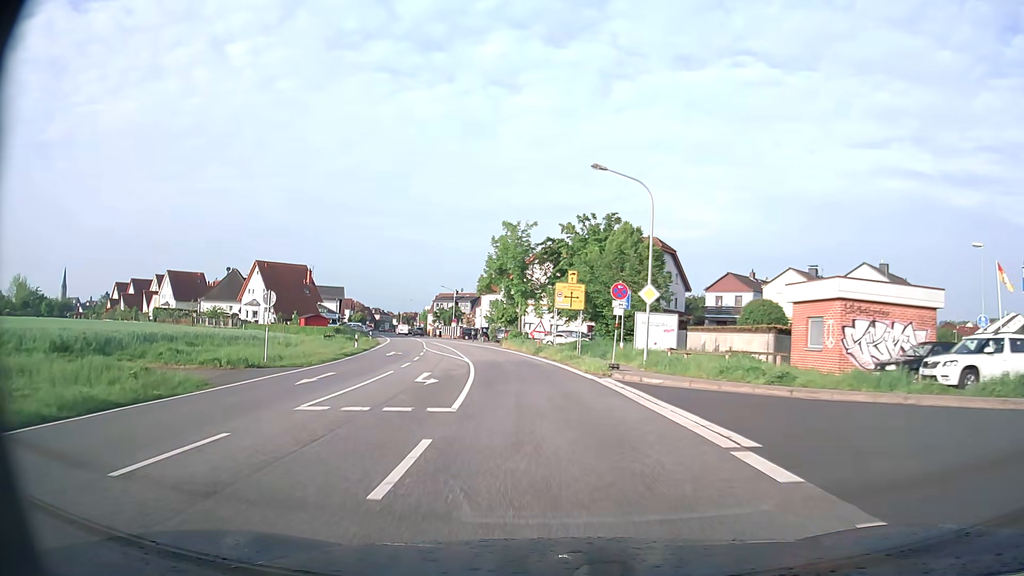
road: secondary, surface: asphalt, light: Day
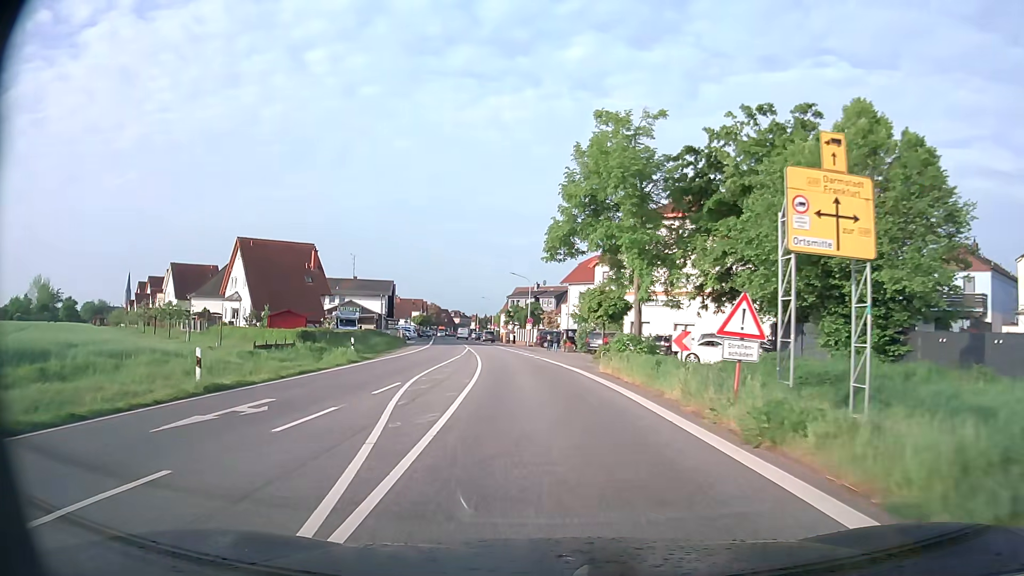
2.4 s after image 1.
(-2.3, +29.1) m; -8°
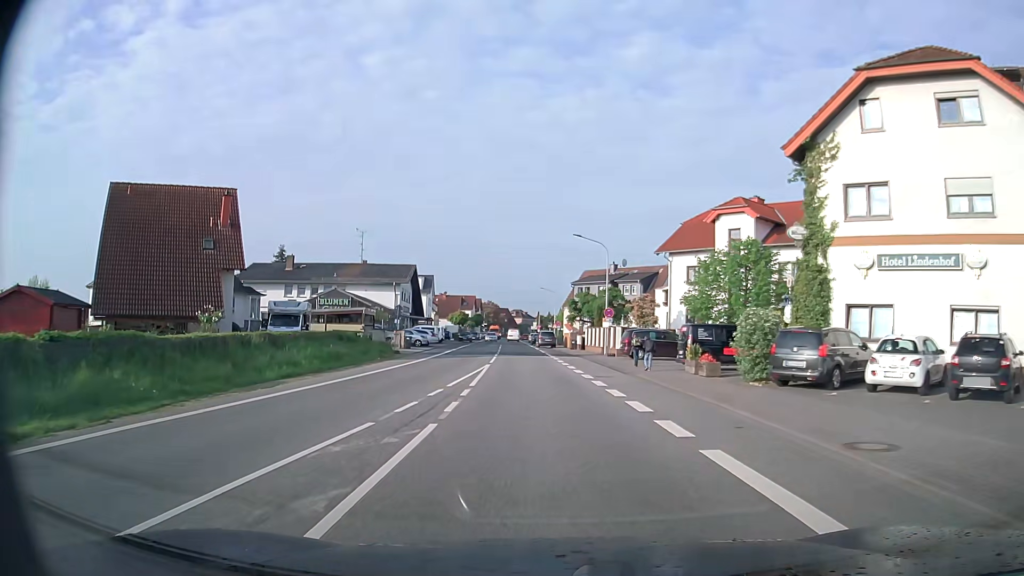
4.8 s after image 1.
(-1.5, +29.2) m; -6°
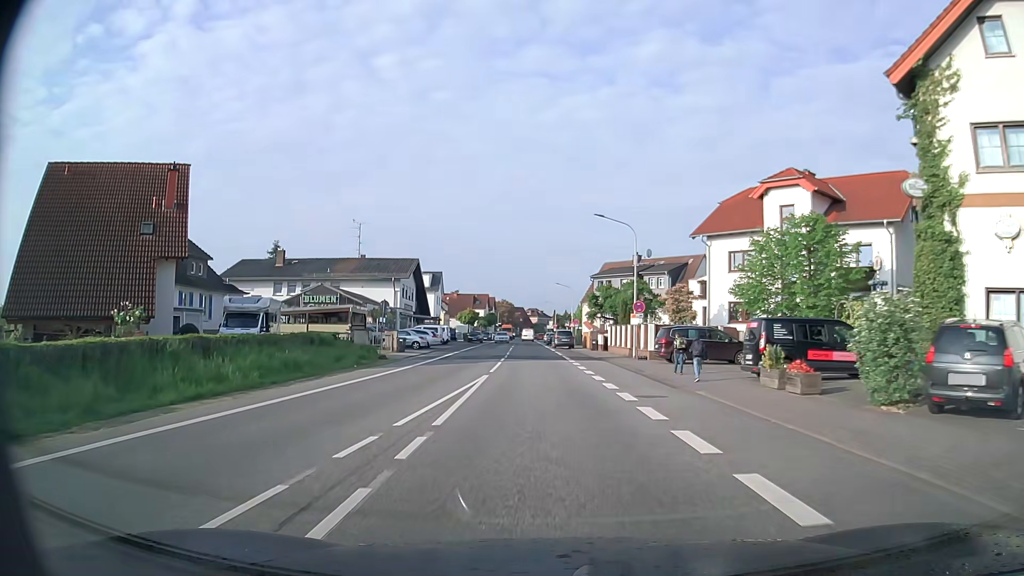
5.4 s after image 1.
(0.0, +7.3) m; -1°
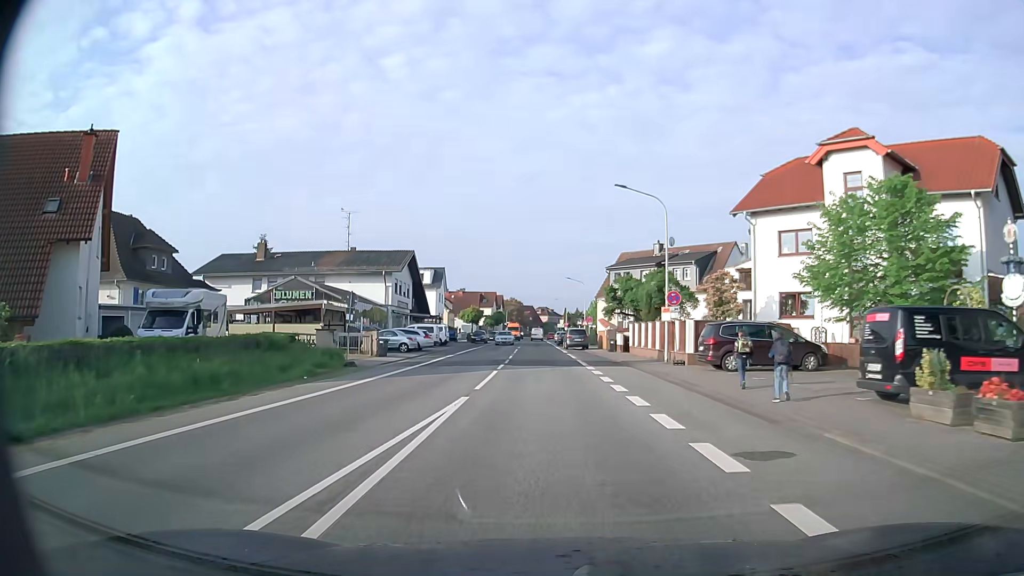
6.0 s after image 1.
(-0.1, +7.3) m; -1°
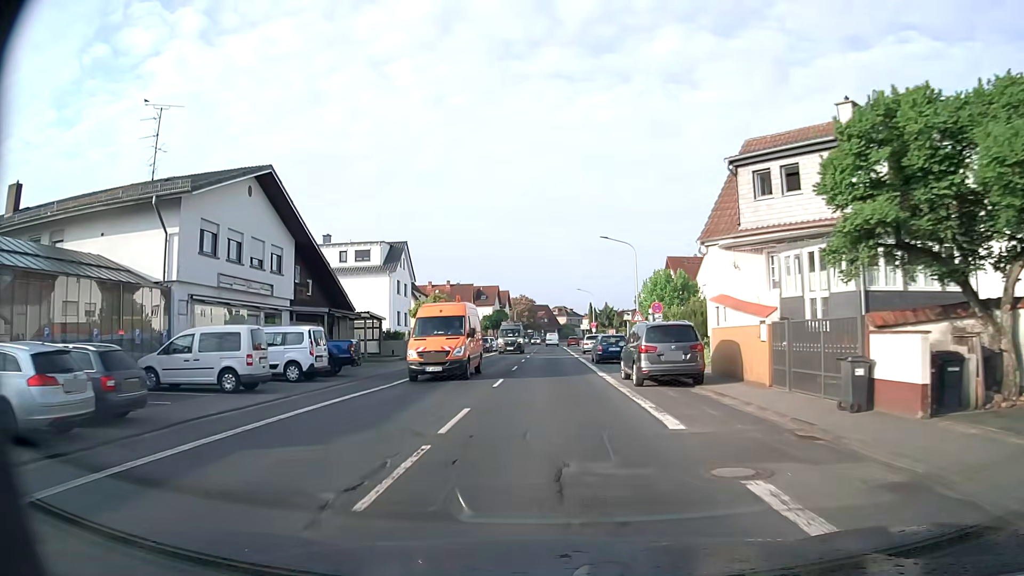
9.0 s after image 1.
(-0.8, +36.6) m; -2°
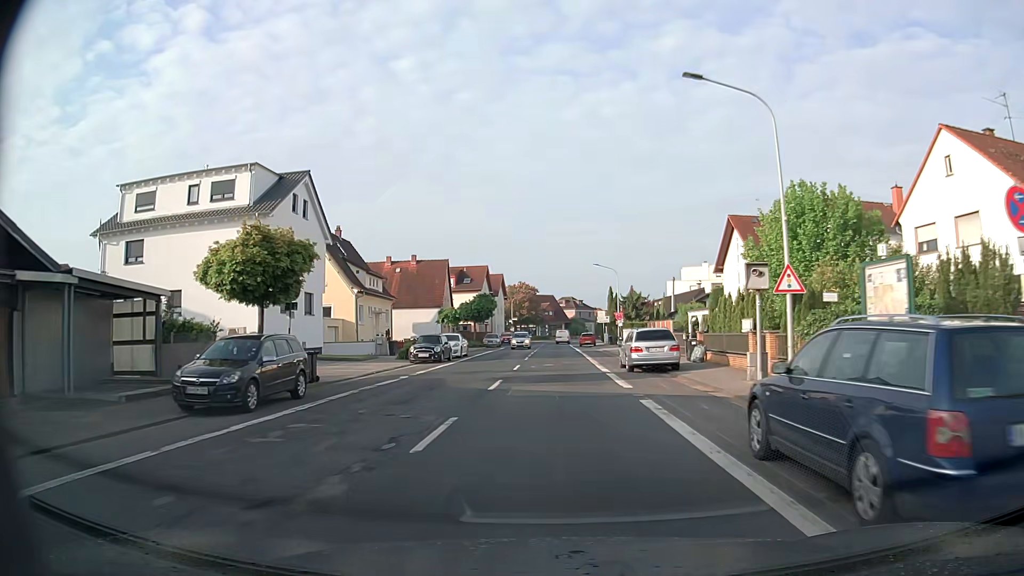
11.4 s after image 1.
(0.0, +28.9) m; -1°
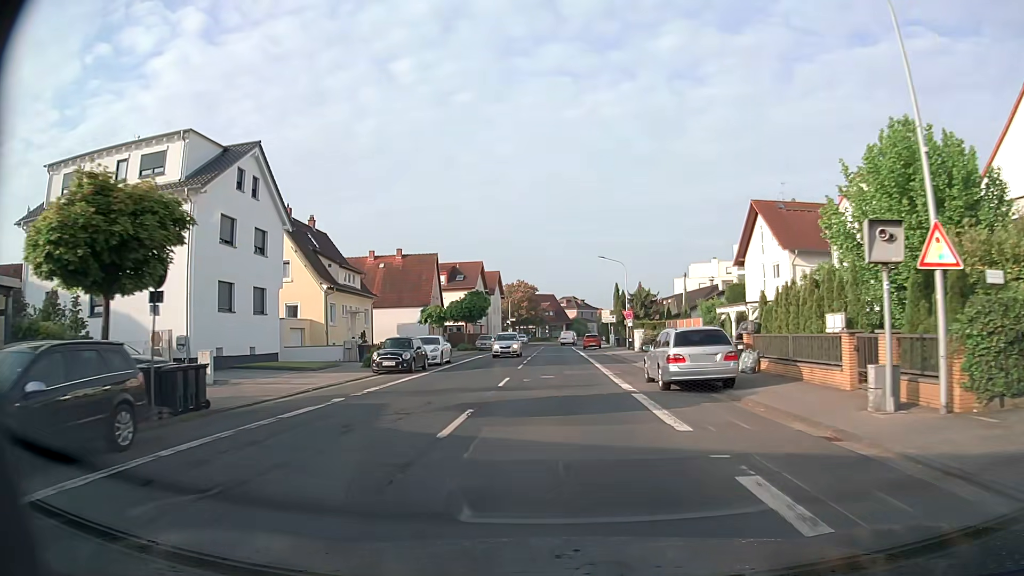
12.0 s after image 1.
(0.0, +7.1) m; 0°
(0, +10) (0, +20) (0, +30) (0, +40) (0, +50) (0, +60) (0, +70) (0, +80) (+1, +90) (+2, +100) m
